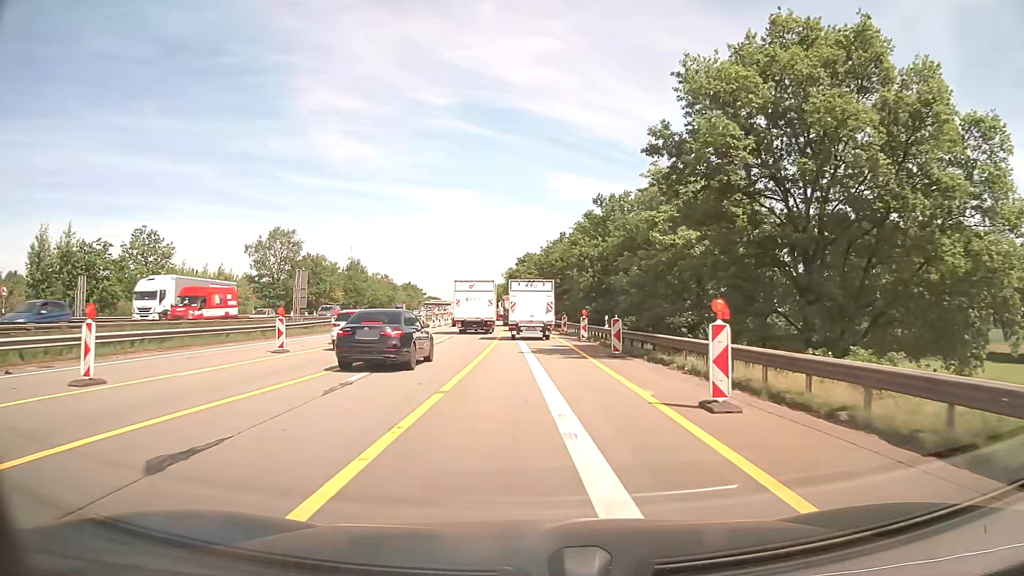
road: motorway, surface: asphalt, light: Day
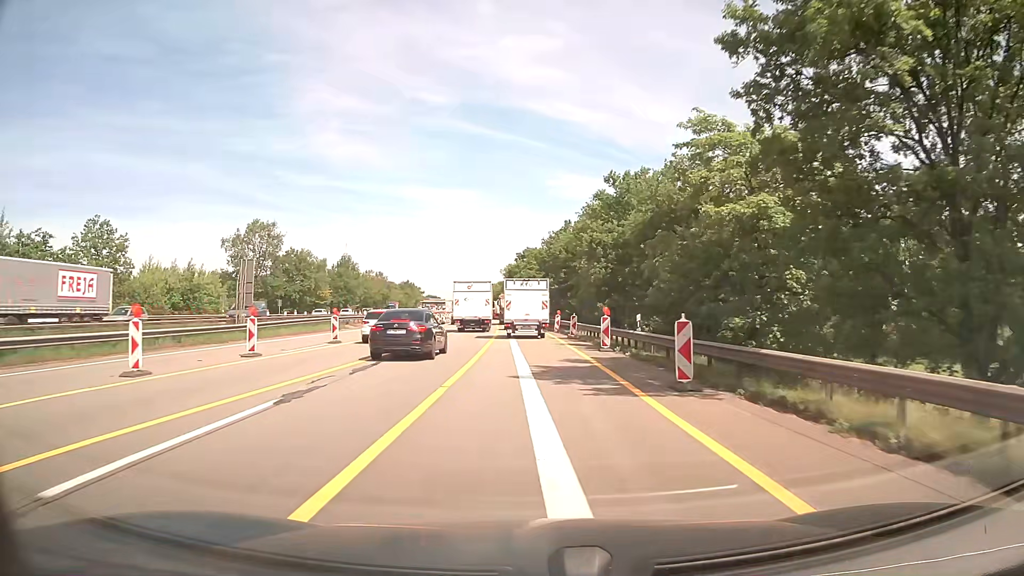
(0.0, +9.4) m; 0°
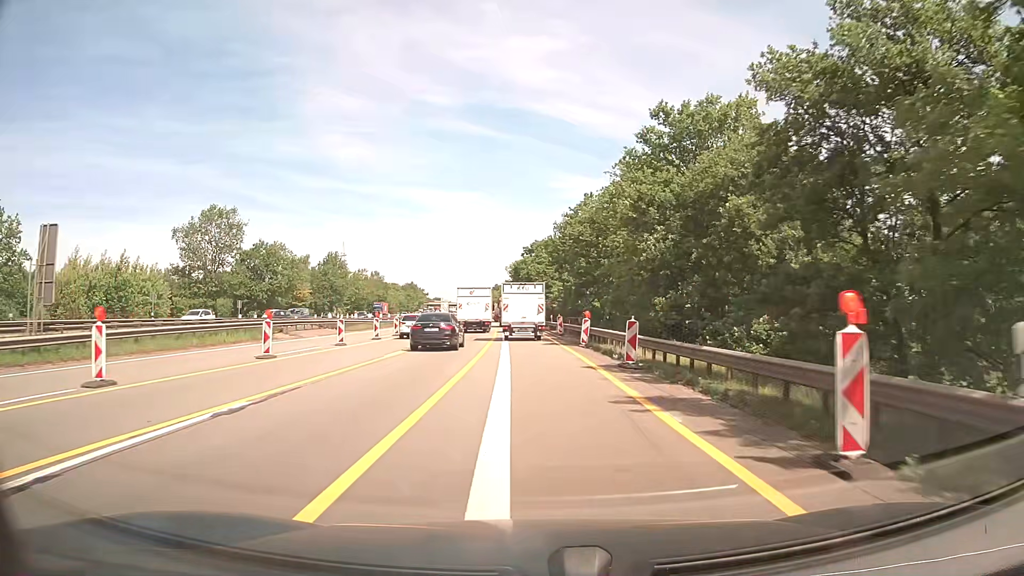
(0.0, +18.2) m; 0°
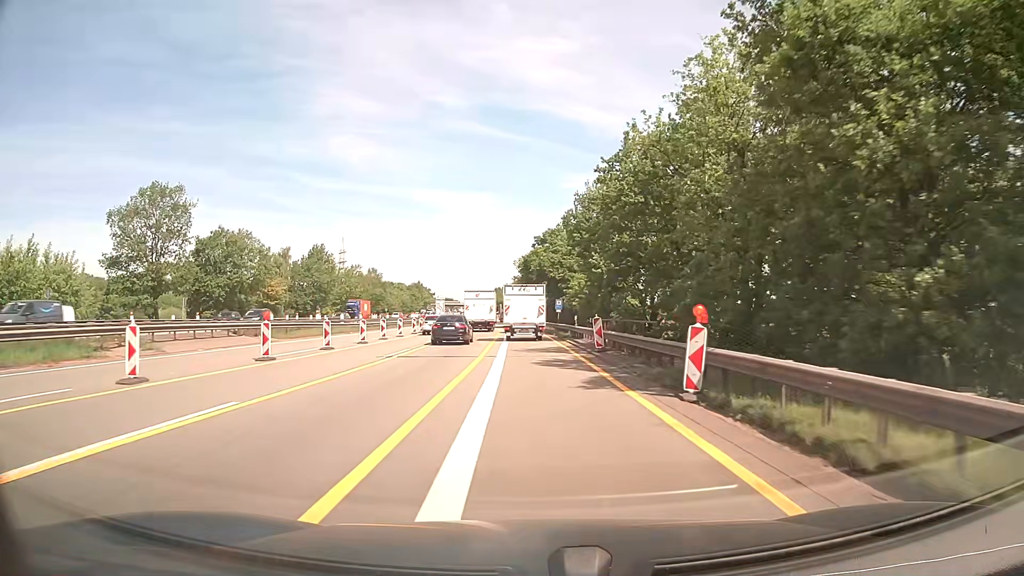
(-0.2, +18.1) m; -1°
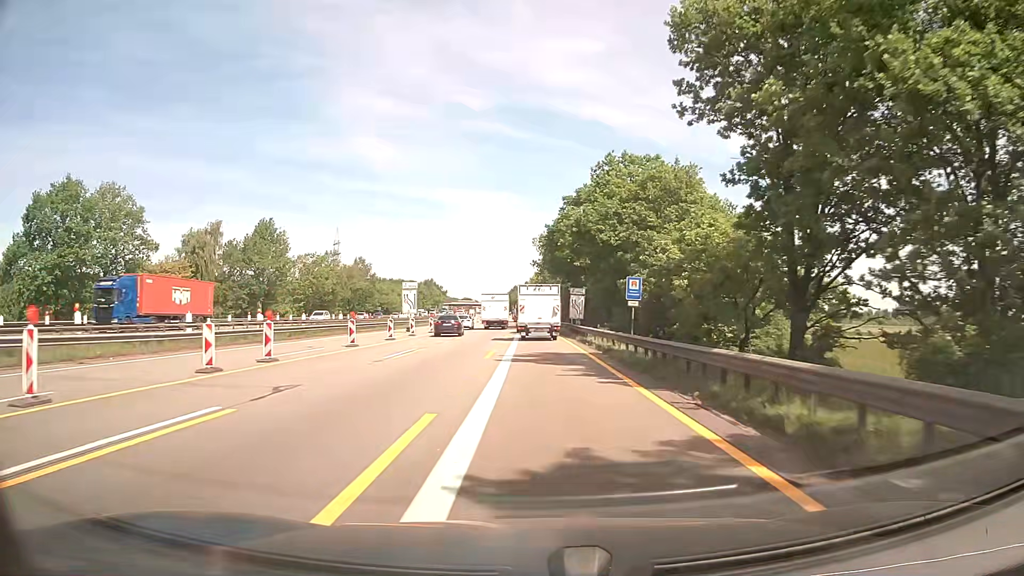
(-0.4, +37.1) m; -1°
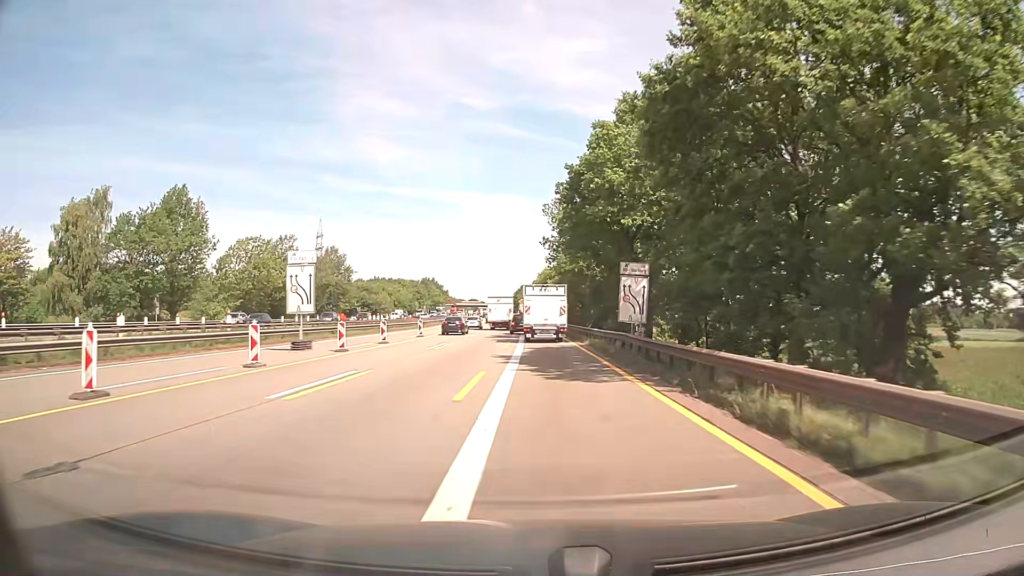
(-0.2, +28.7) m; 0°
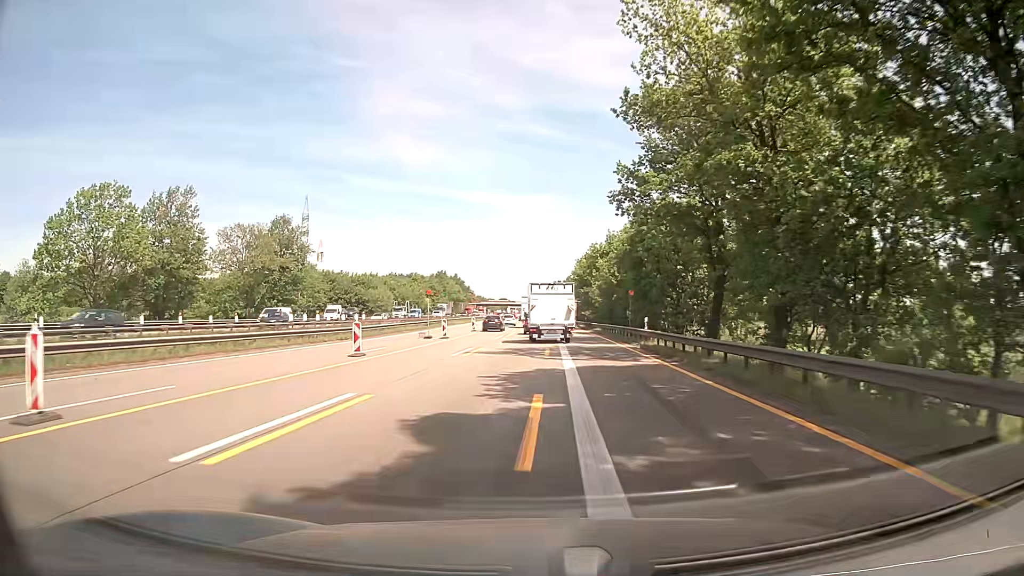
(-1.0, +41.9) m; -3°
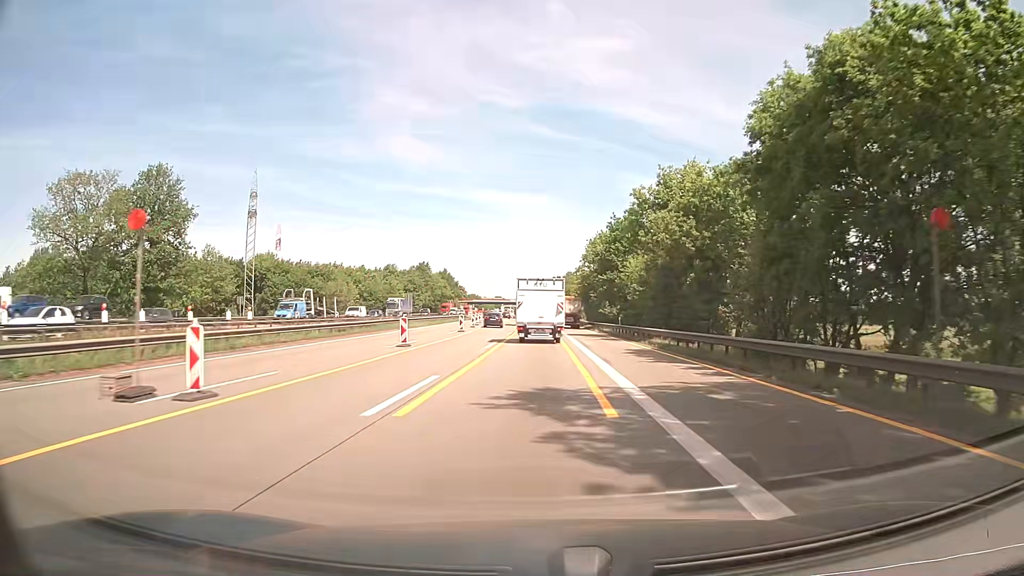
(0.0, +33.0) m; 0°
(0, +10) (0, +20) (0, +30) (0, +40) (0, +50) (0, +60) (0, +70) (0, +80) (0, +90) (-1, +100) m
